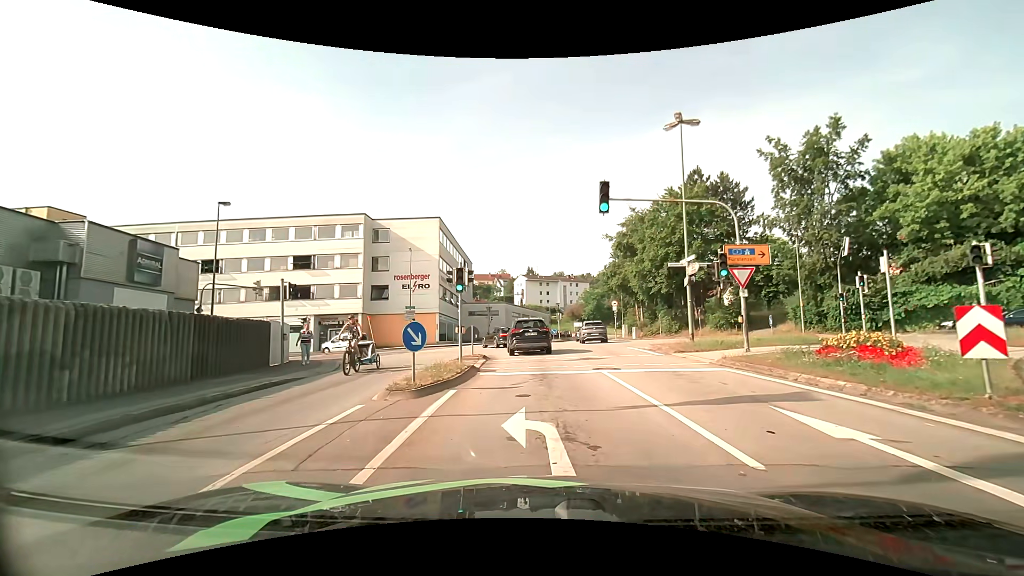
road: tertiary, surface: asphalt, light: Day
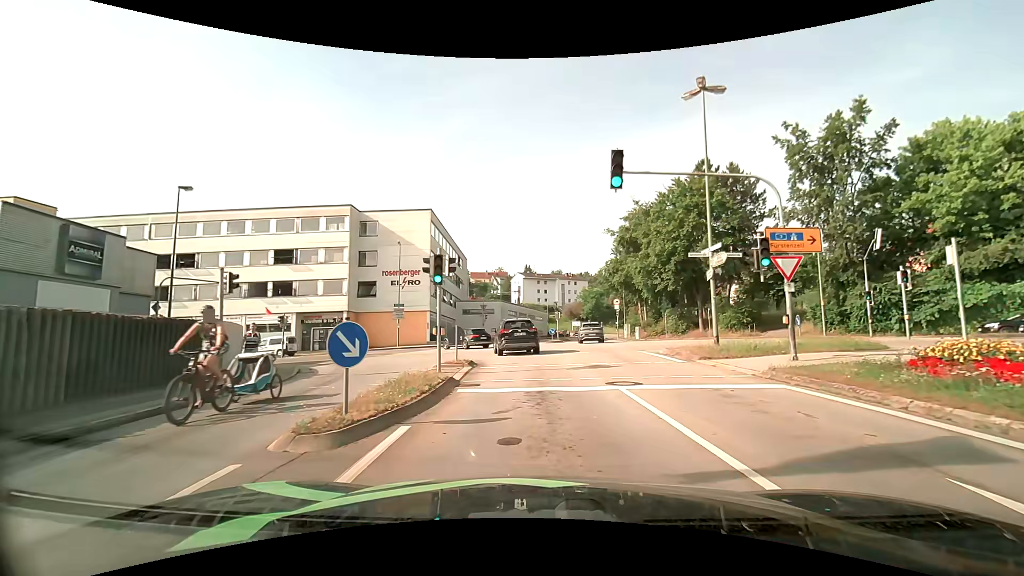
(0.0, +3.3) m; 0°
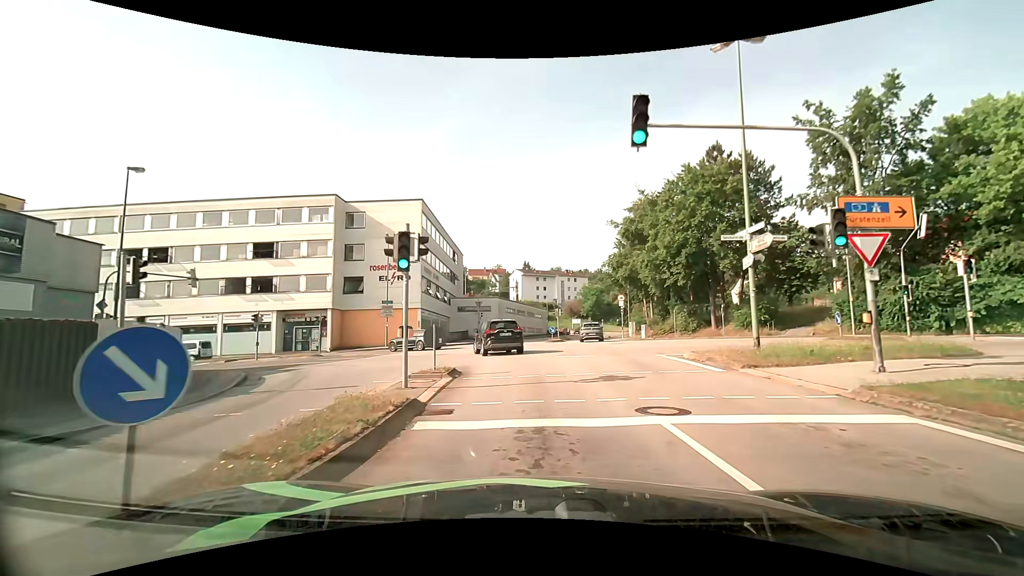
(0.0, +3.5) m; +1°
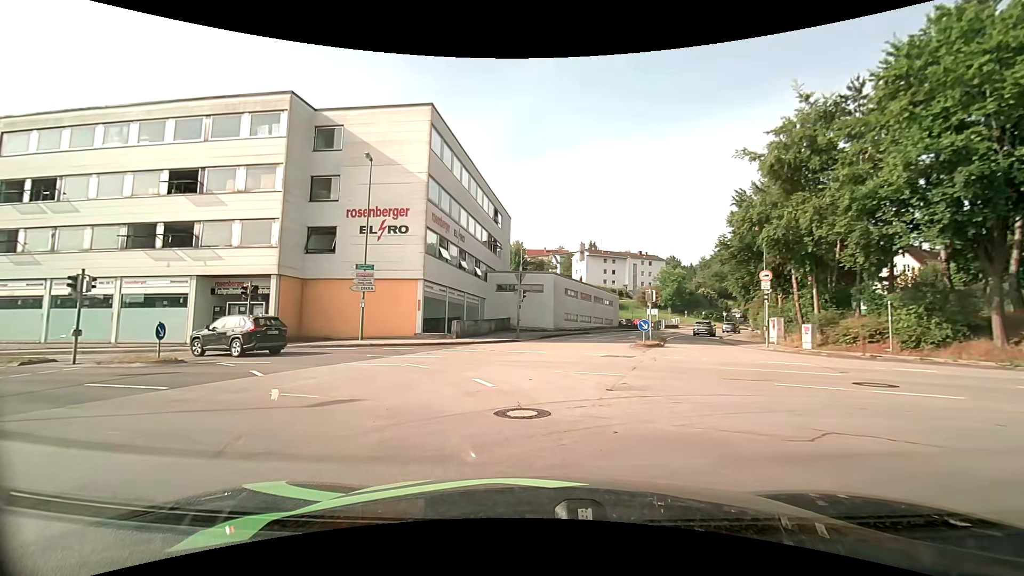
(-0.9, +19.3) m; -8°
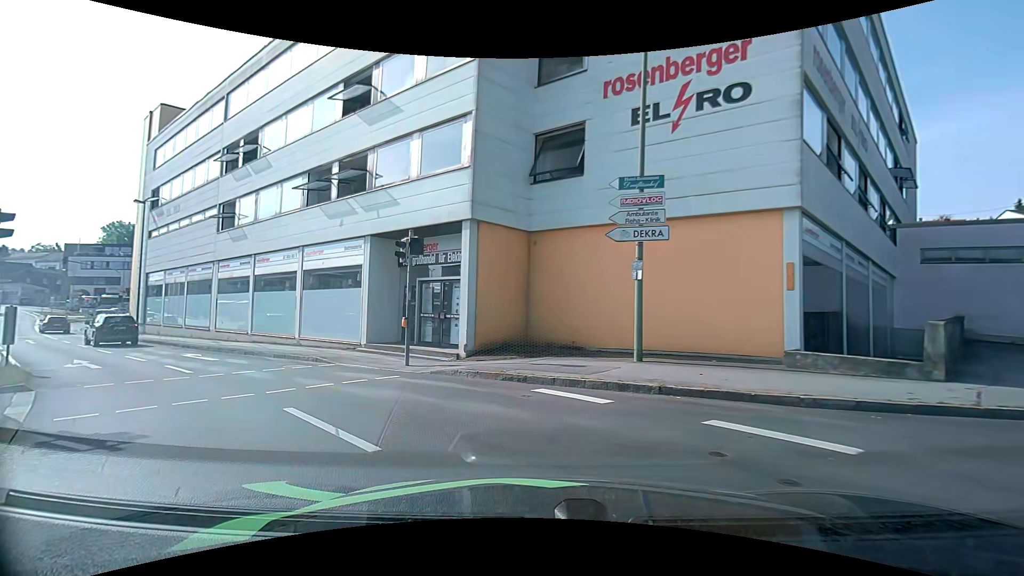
(-4.0, +16.4) m; -30°
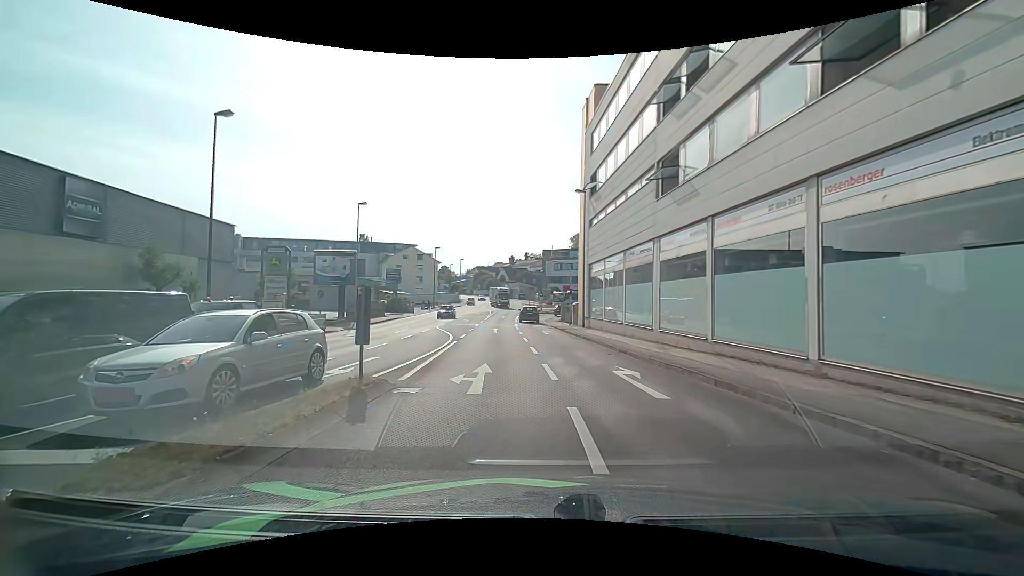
(-5.1, +9.4) m; -50°
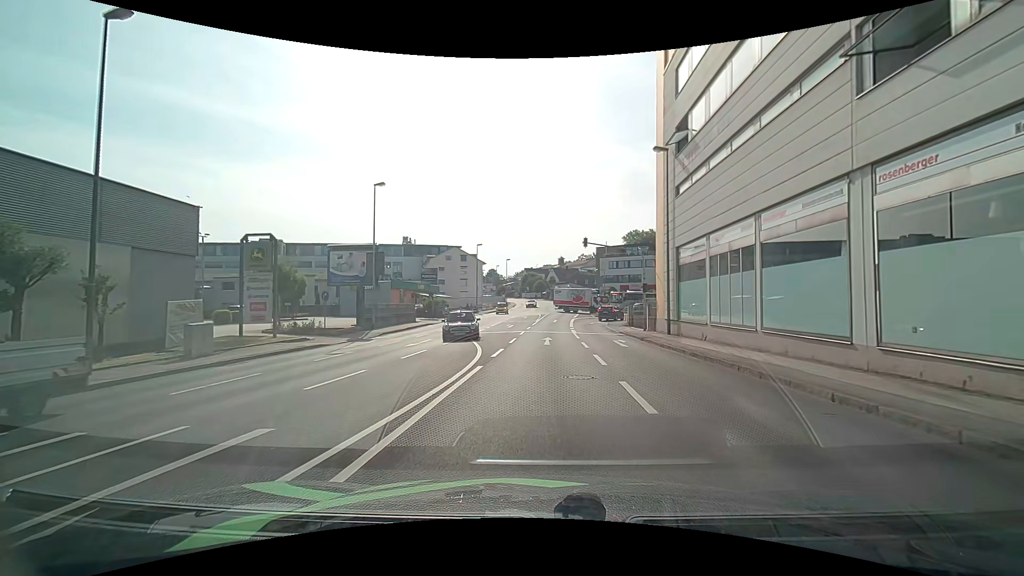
(-0.6, +9.4) m; -5°
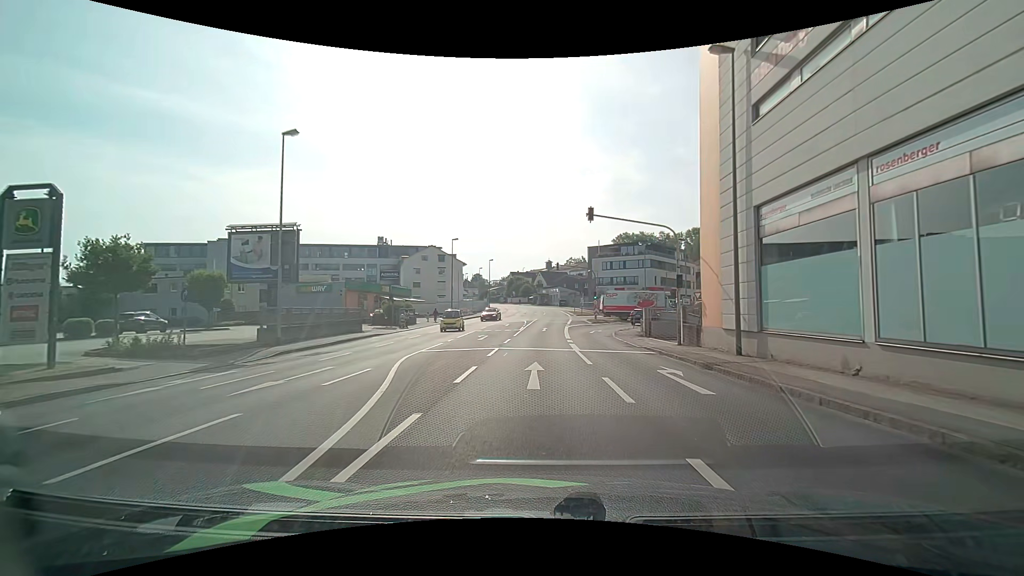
(+0.2, +11.1) m; +2°
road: tertiary_link
(0, +10) (0, +20) (0, +30) (0, +40) (+1, +50) (+1, +60) (+2, +70) (+2, +80) (+3, +90) (+2, +100) m
